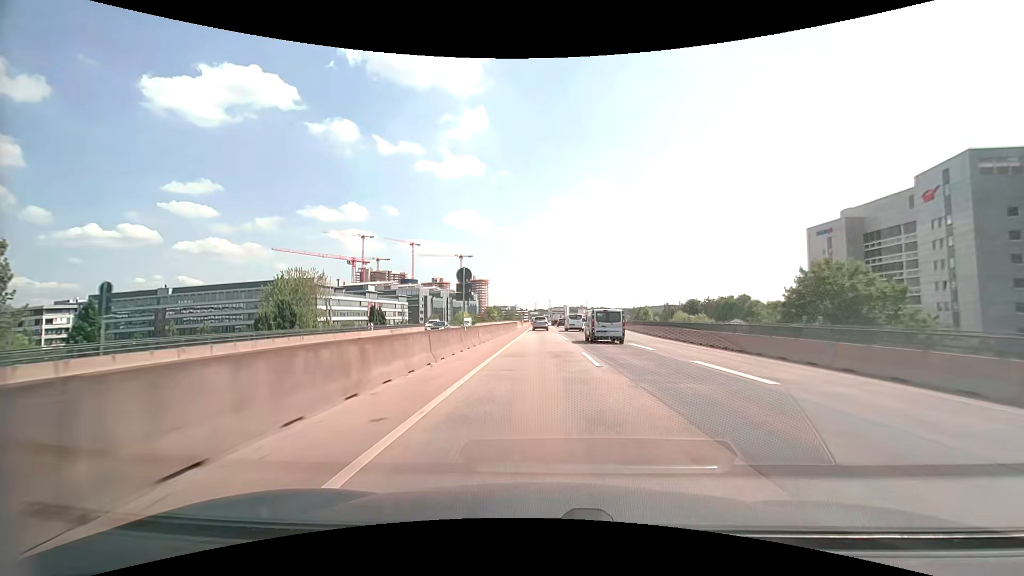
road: motorway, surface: asphalt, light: Day
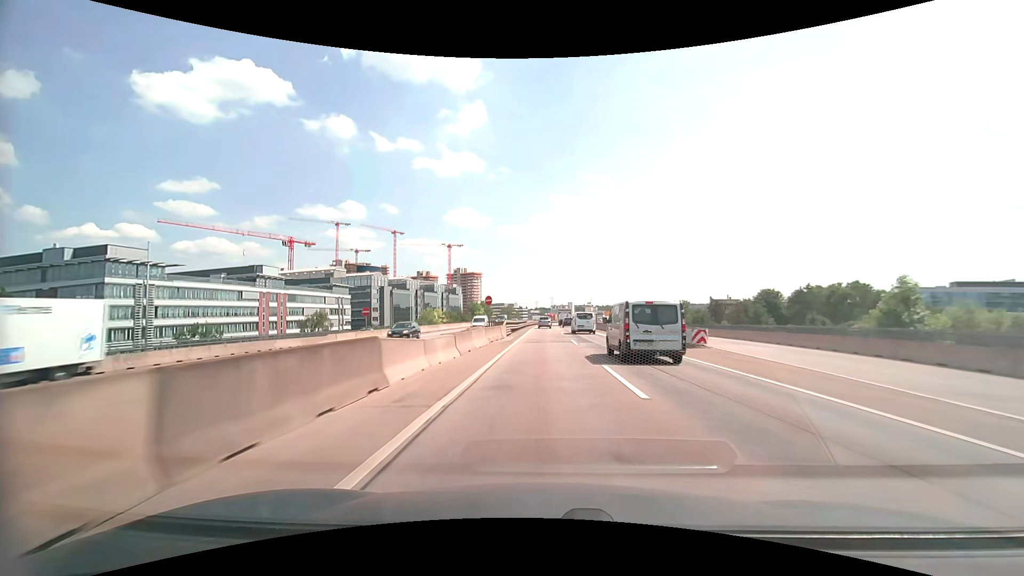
(-0.5, +77.6) m; 0°
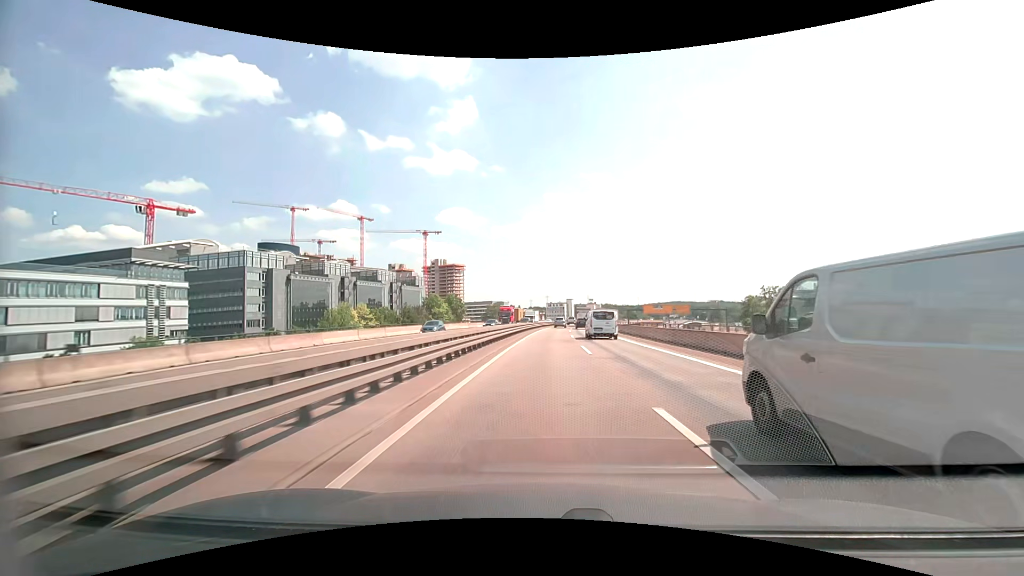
(+0.4, +78.8) m; +1°
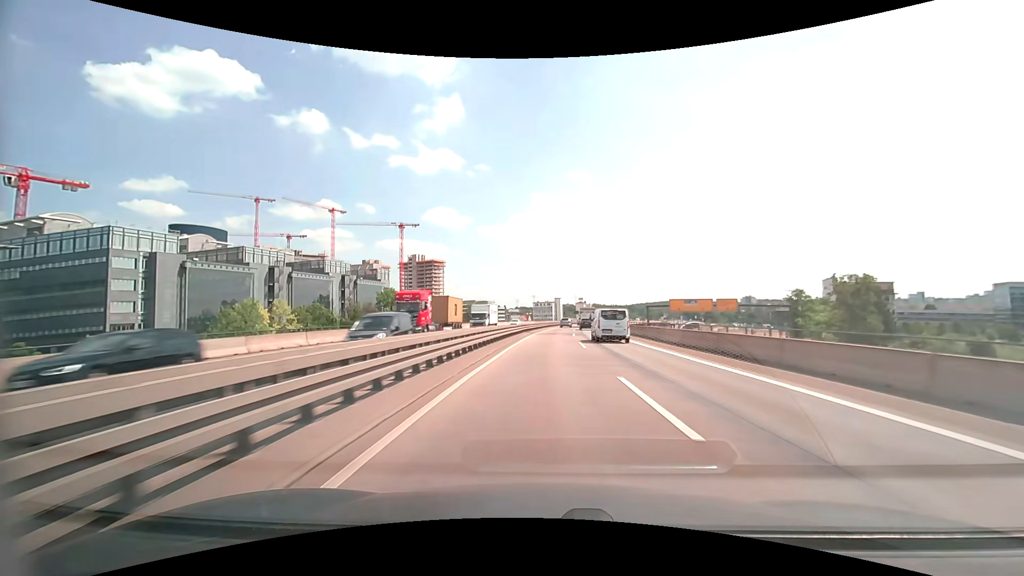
(+0.3, +31.8) m; +1°
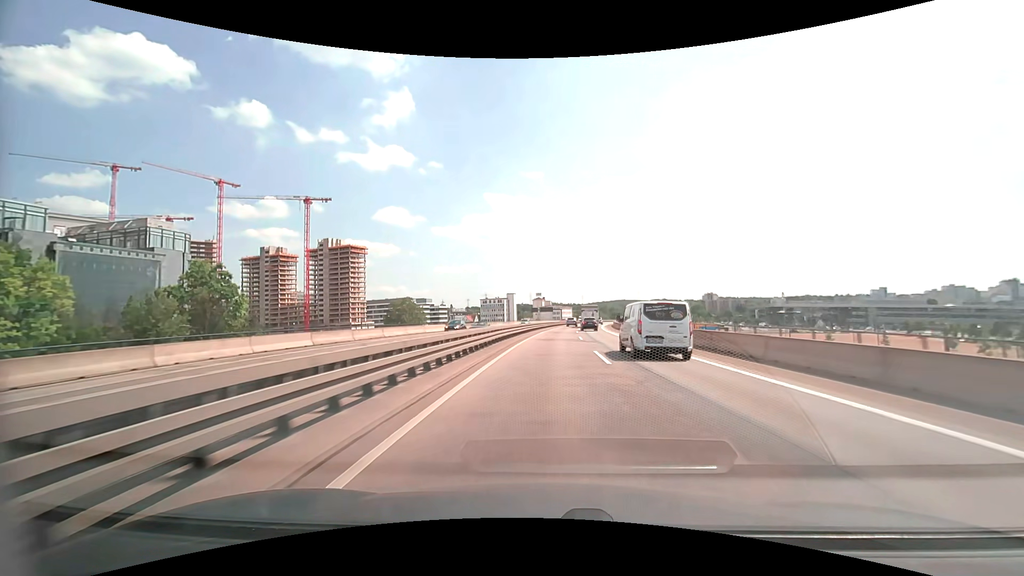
(+3.4, +80.1) m; +5°
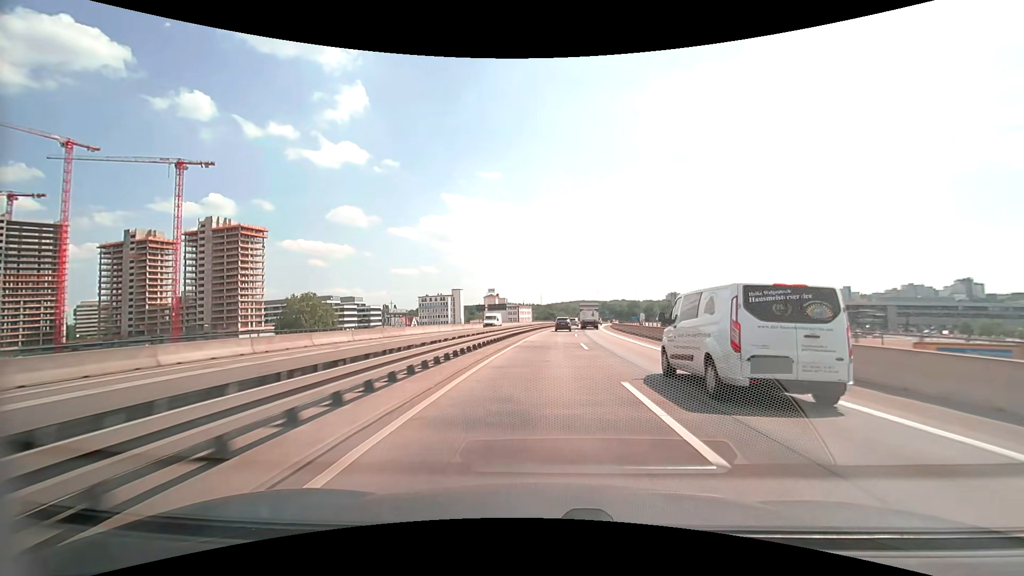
(+2.7, +64.7) m; +5°
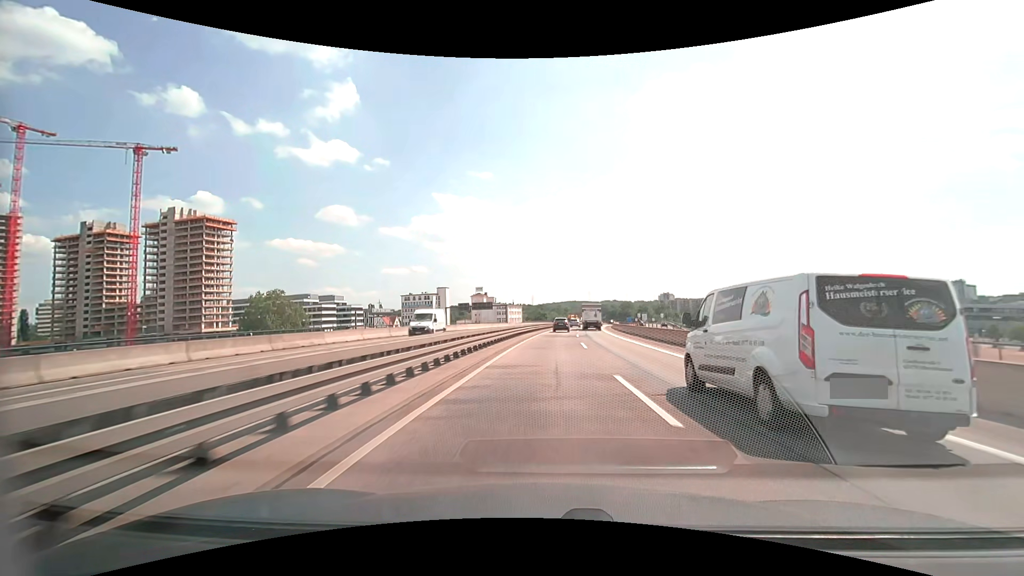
(+0.1, +16.3) m; +1°
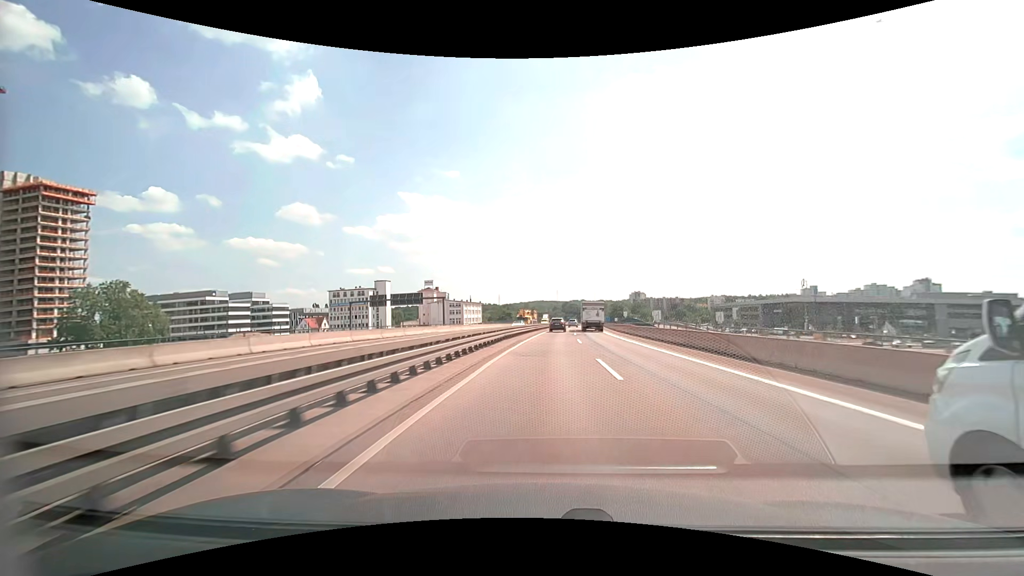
(+1.5, +49.0) m; +4°
(0, +10) (0, +20) (+1, +30) (+1, +40) (+1, +50) (+2, +60) (+3, +70) (+3, +80) (+4, +90) (+5, +100) m
